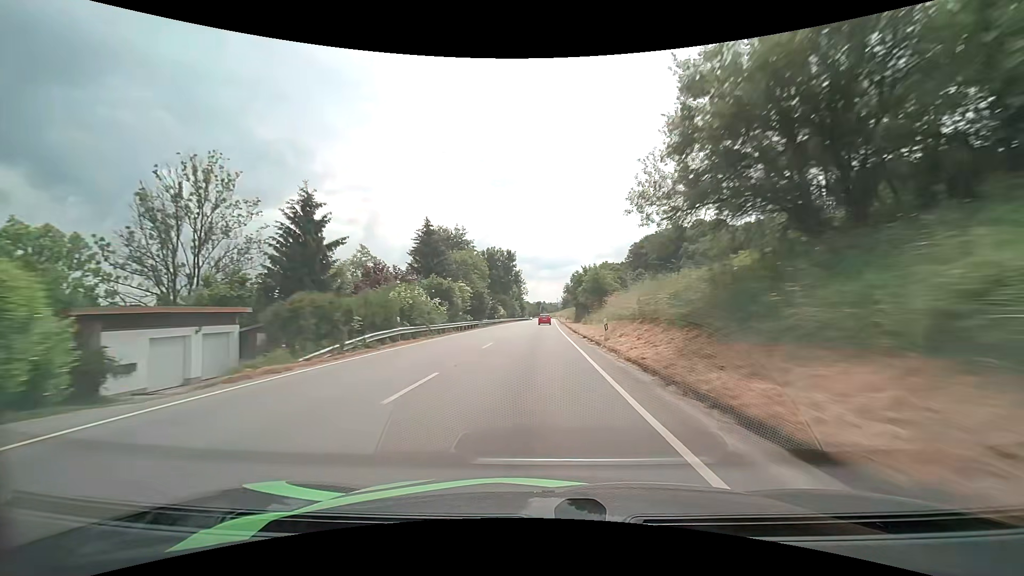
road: primary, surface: asphalt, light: Day
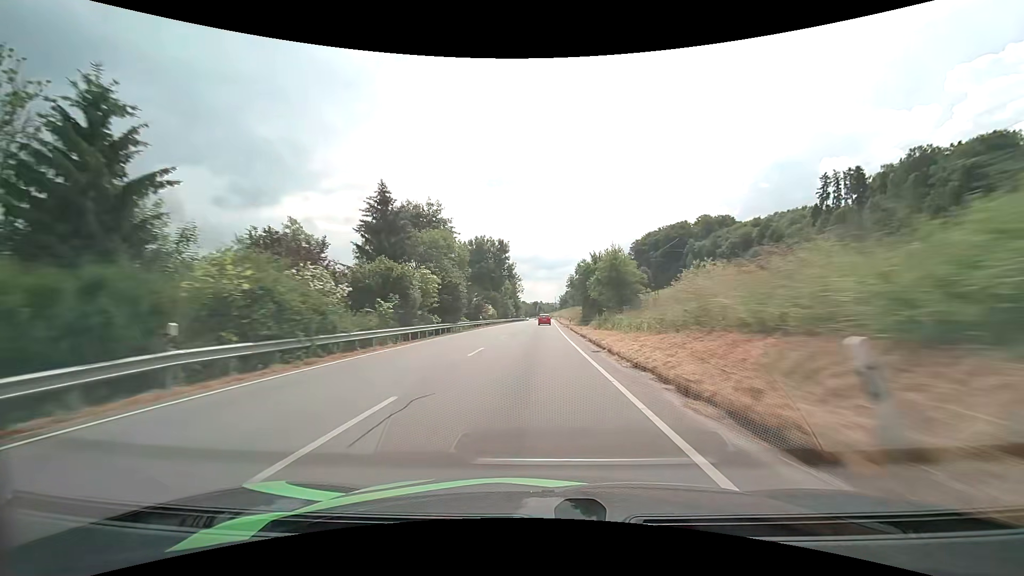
(0.0, +15.7) m; 0°
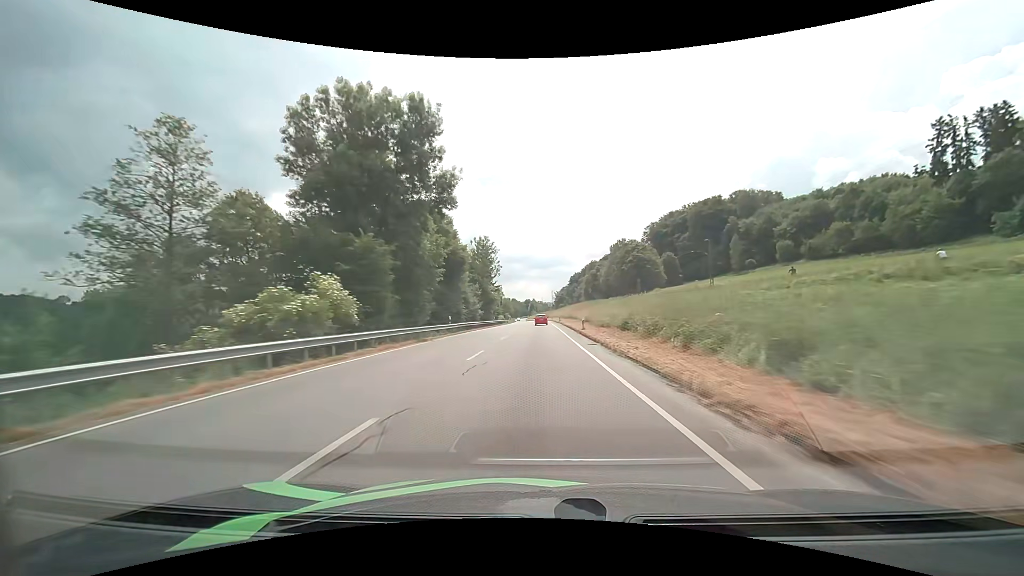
(+0.6, +62.8) m; +1°
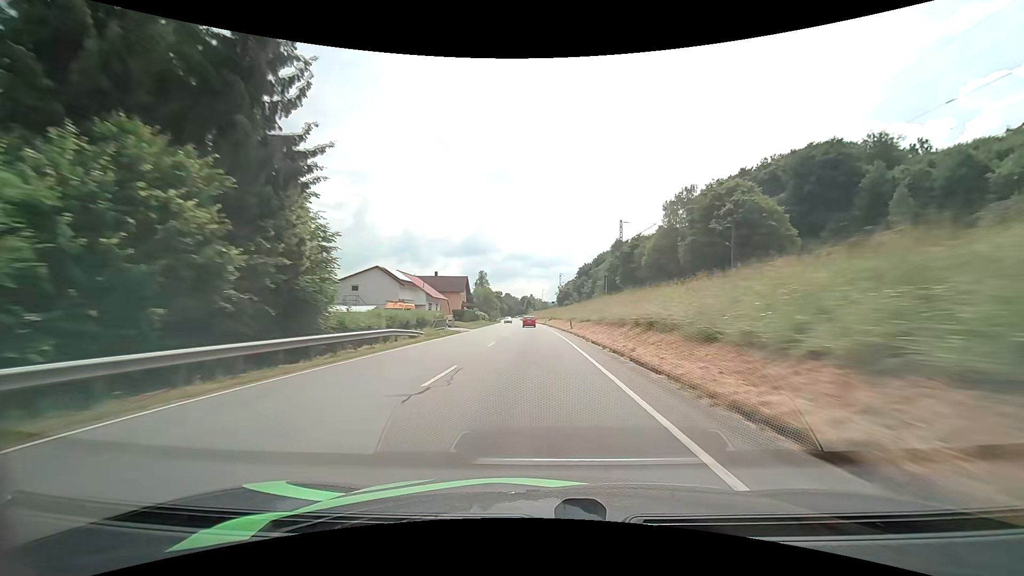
(+0.5, +78.9) m; +1°
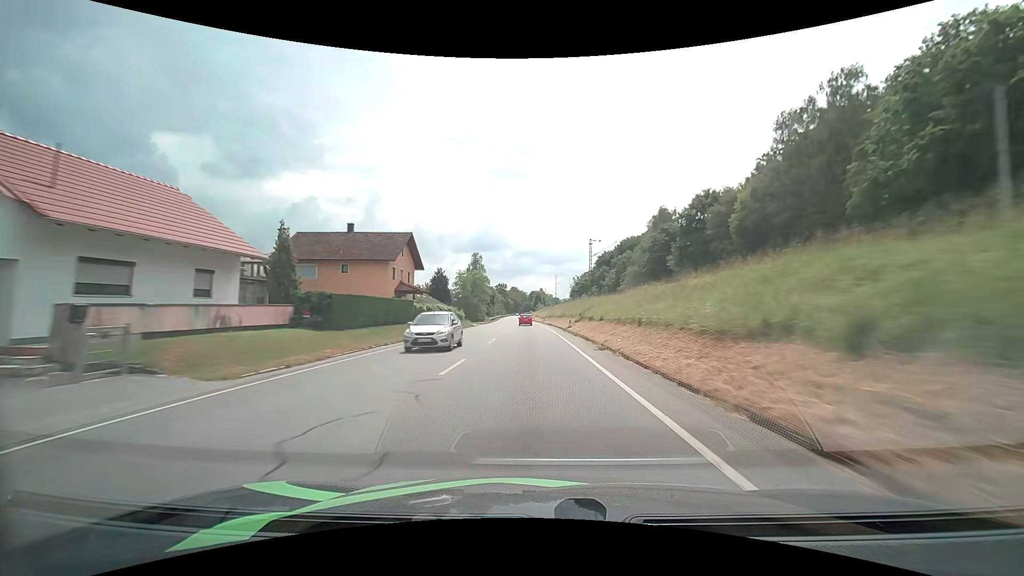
(-0.6, +47.3) m; -1°
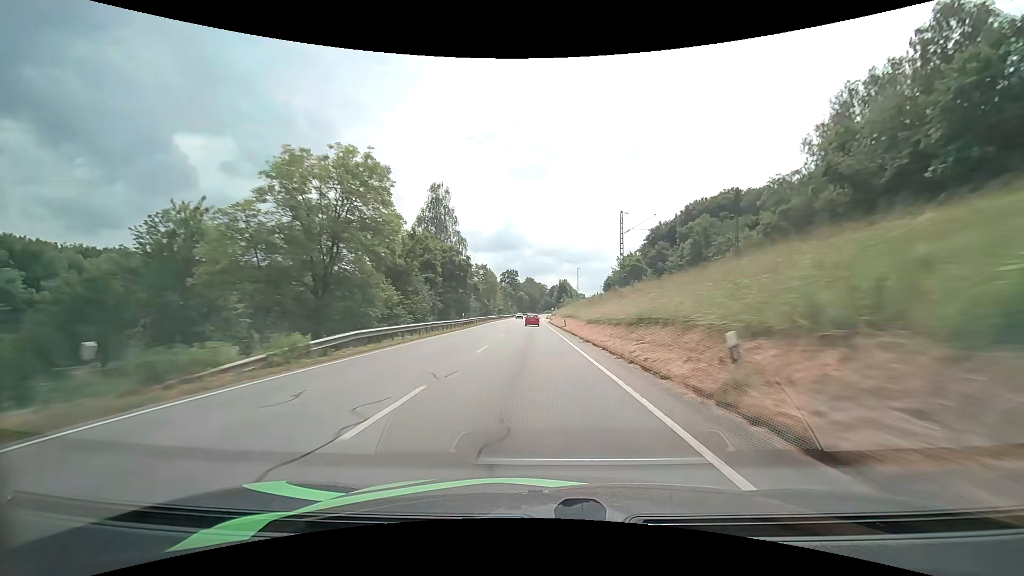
(-1.7, +79.3) m; -2°
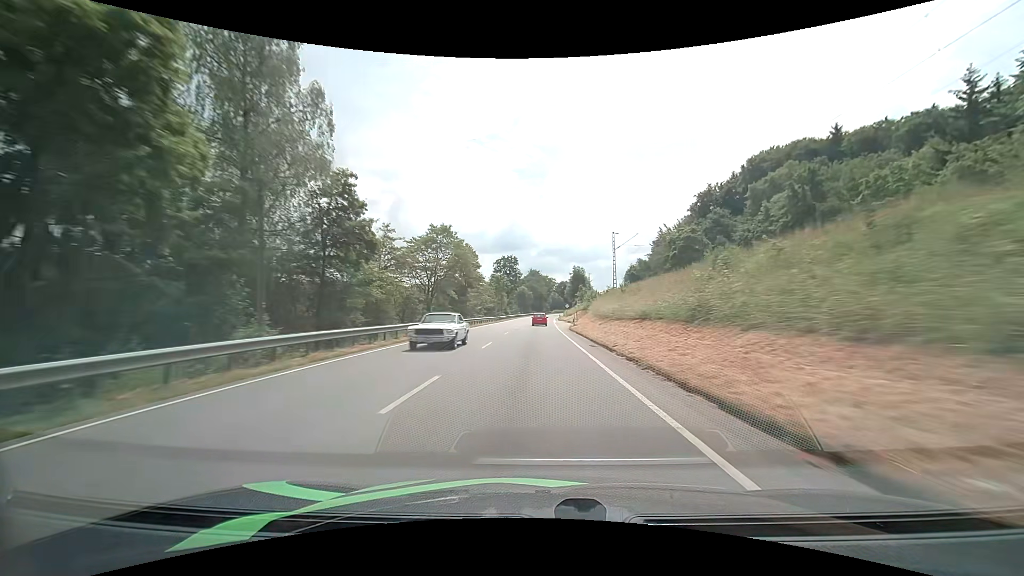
(-0.3, +47.7) m; -1°
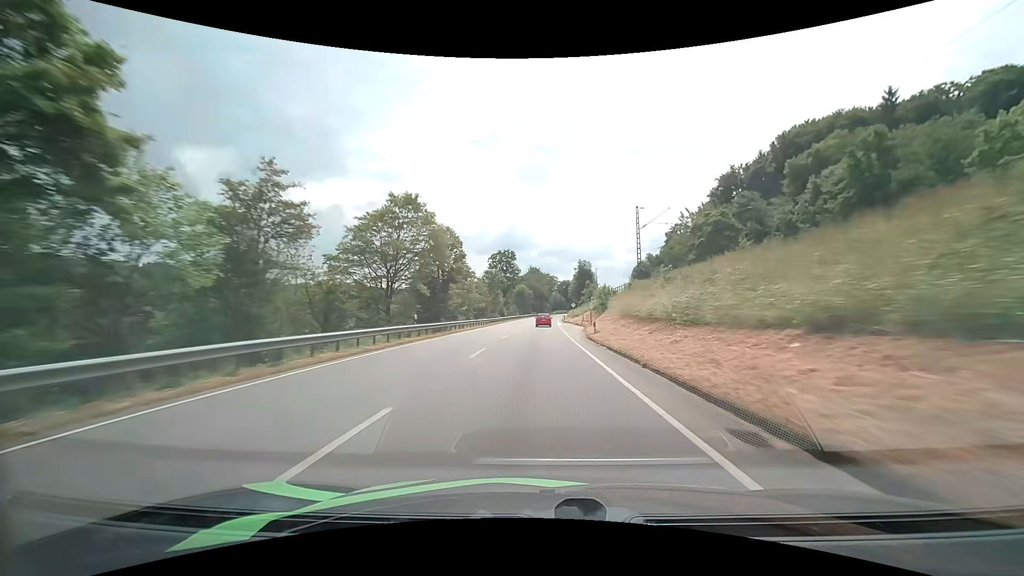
(0.0, +15.8) m; 0°
(0, +10) (0, +20) (0, +30) (0, +40) (0, +50) (0, +60) (0, +70) (+1, +80) (+1, +90) (+1, +100) m
